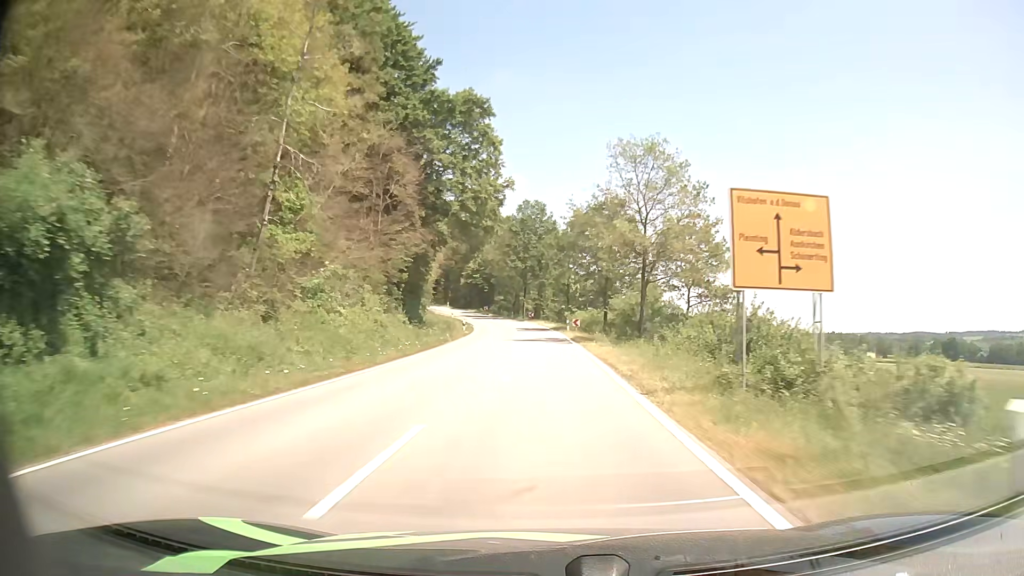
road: tertiary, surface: asphalt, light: Day
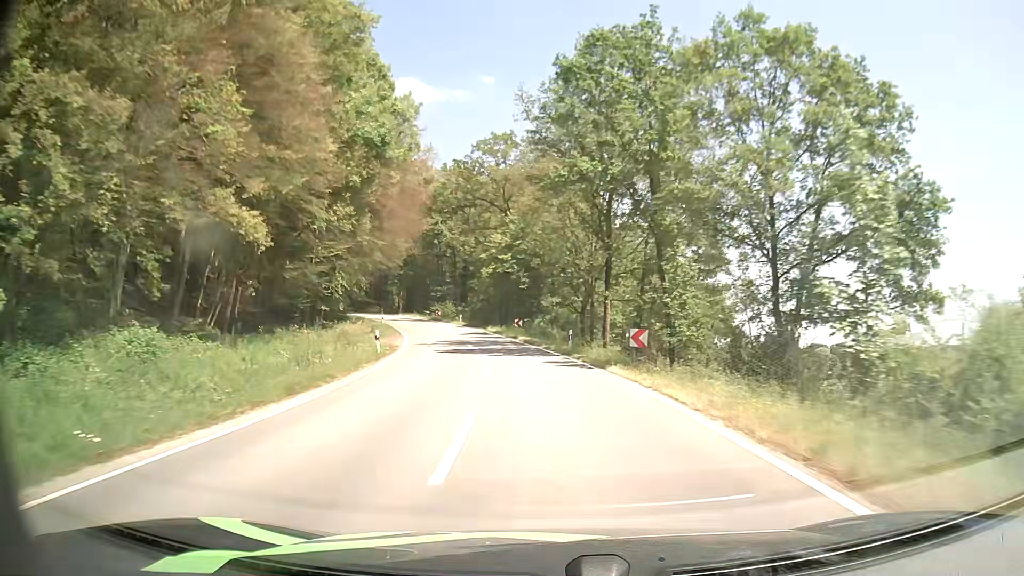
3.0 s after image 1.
(-2.0, +60.7) m; -6°
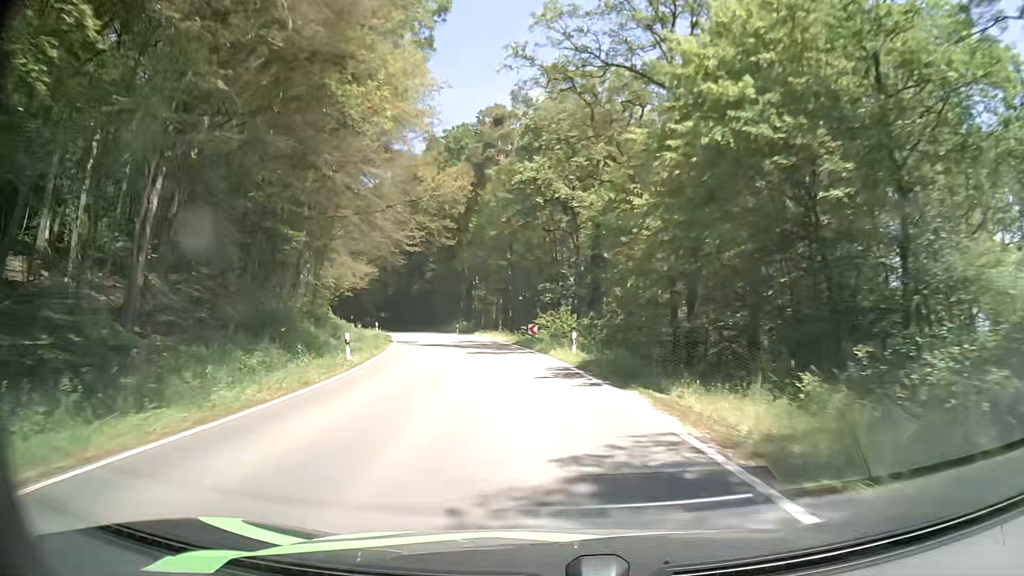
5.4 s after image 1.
(-4.6, +43.1) m; -12°
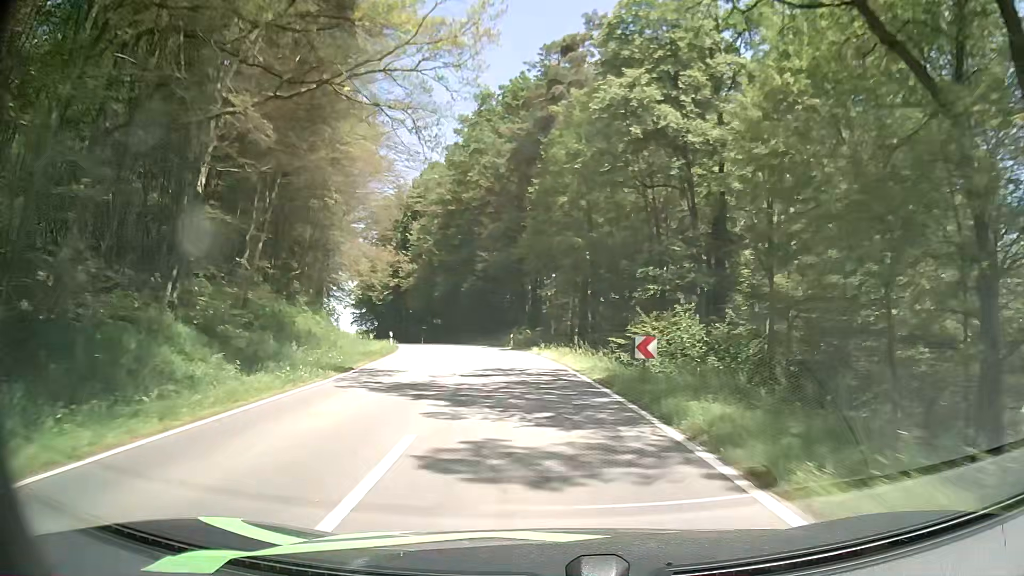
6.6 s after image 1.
(-1.1, +20.9) m; -7°
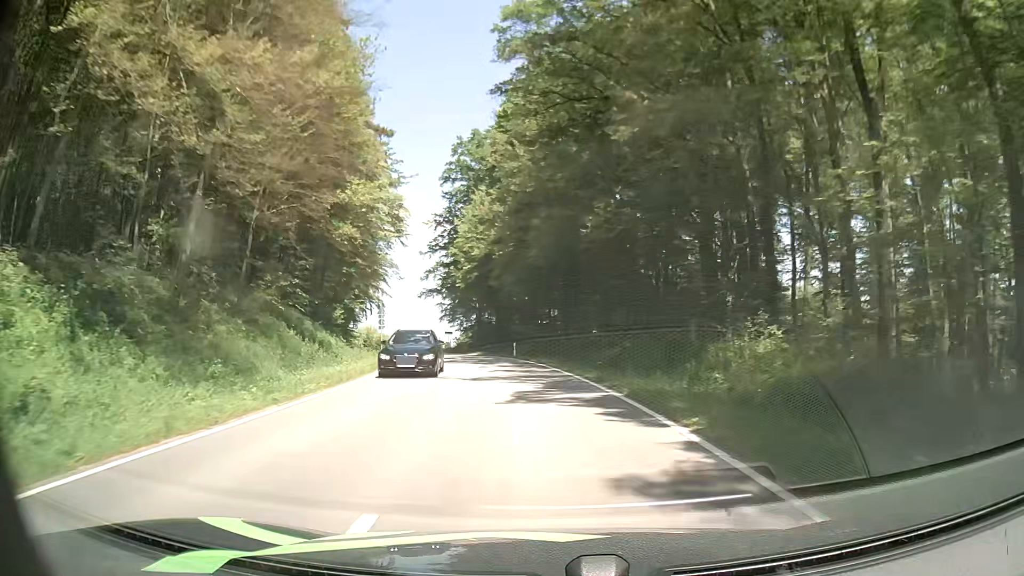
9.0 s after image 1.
(-4.4, +41.2) m; -13°
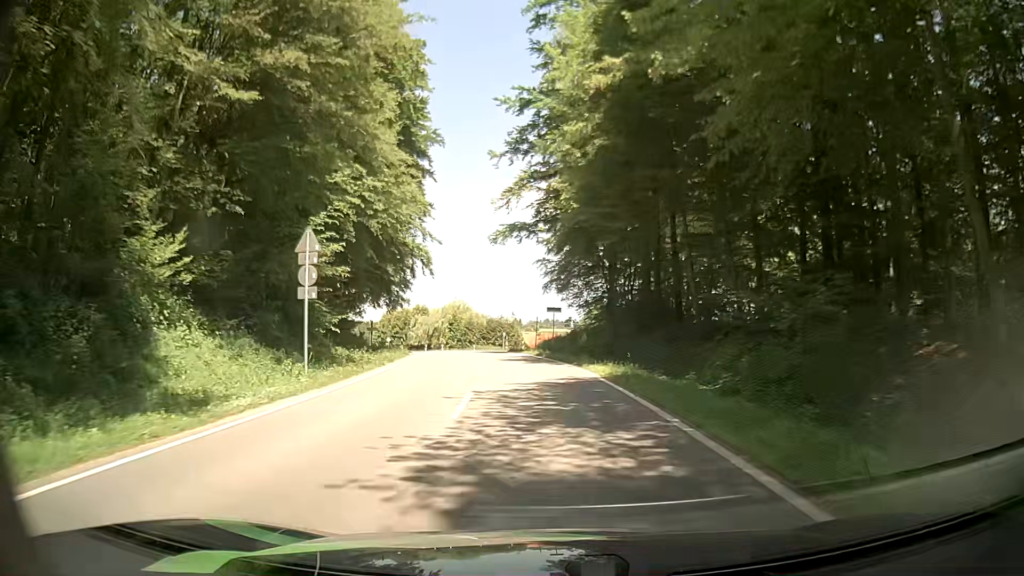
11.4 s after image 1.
(-3.0, +40.7) m; -9°
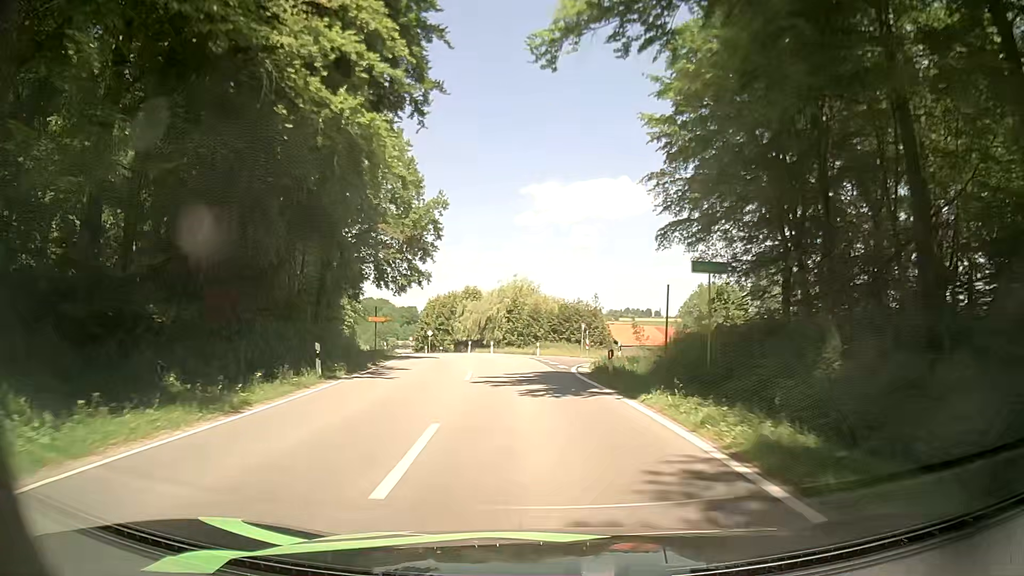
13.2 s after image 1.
(-1.9, +29.5) m; -7°
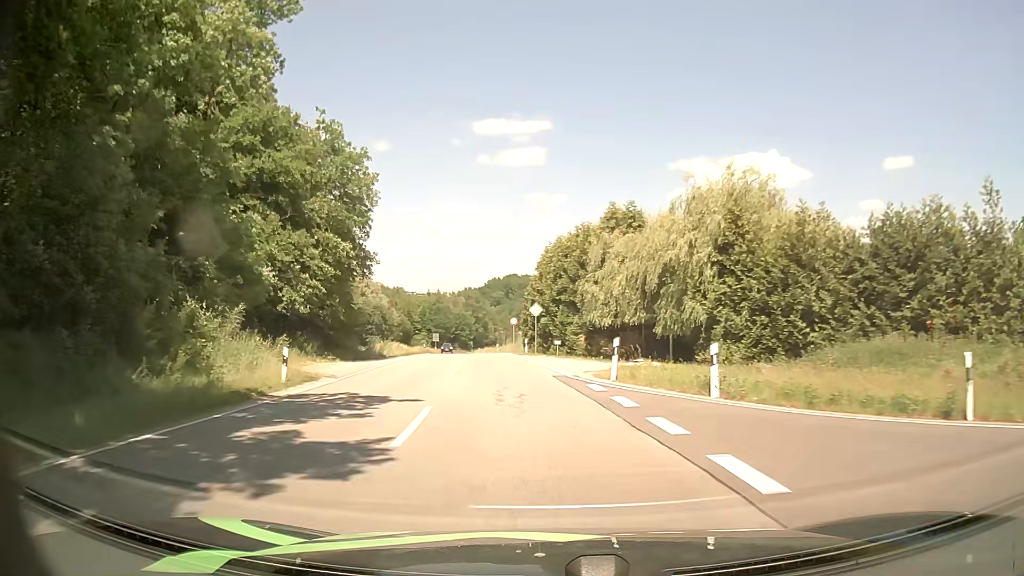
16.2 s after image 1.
(-5.9, +48.0) m; -14°
(0, +10) (-1, +20) (-2, +30) (-3, +40) (-5, +50) (-6, +60) (-8, +69) (-9, +79) (-11, +89) (-12, +99) m
